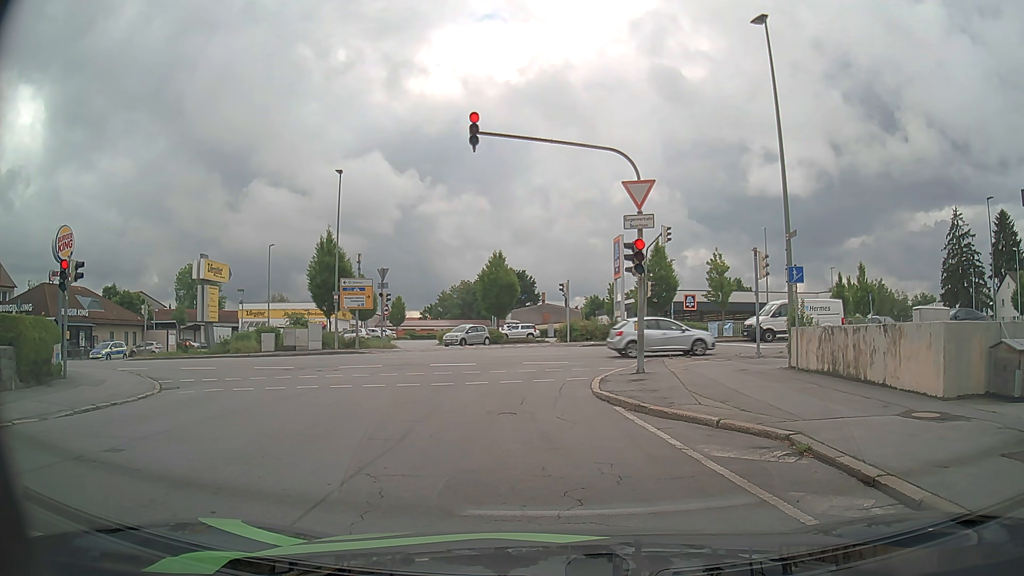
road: residential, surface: asphalt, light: Day
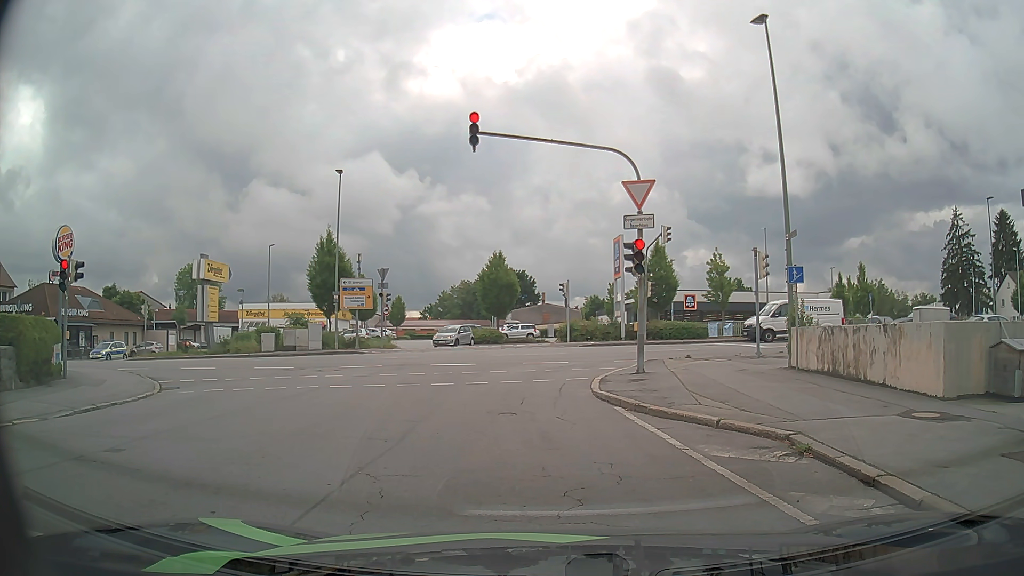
(0.0, 0.0) m; 0°
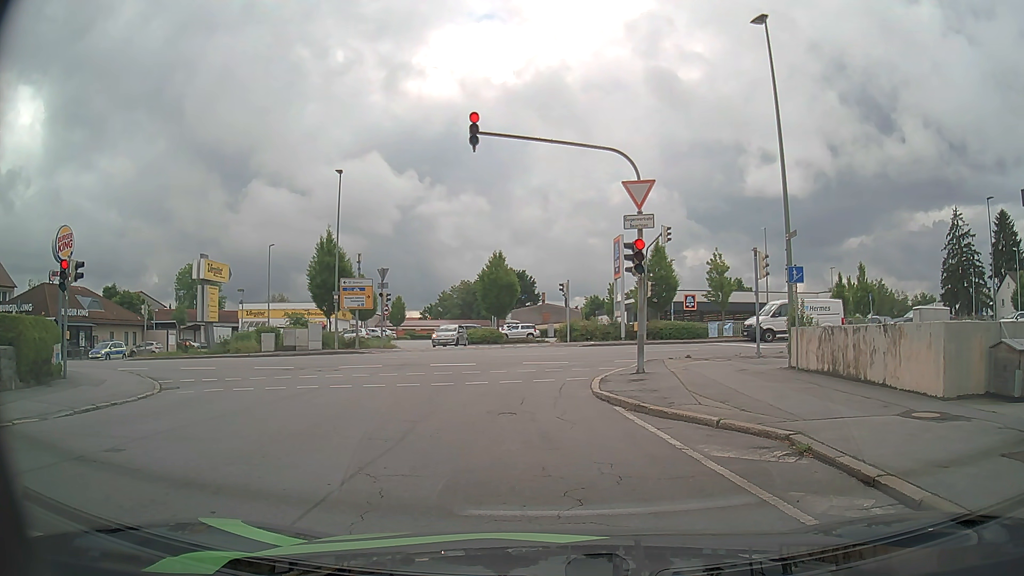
(0.0, 0.0) m; 0°
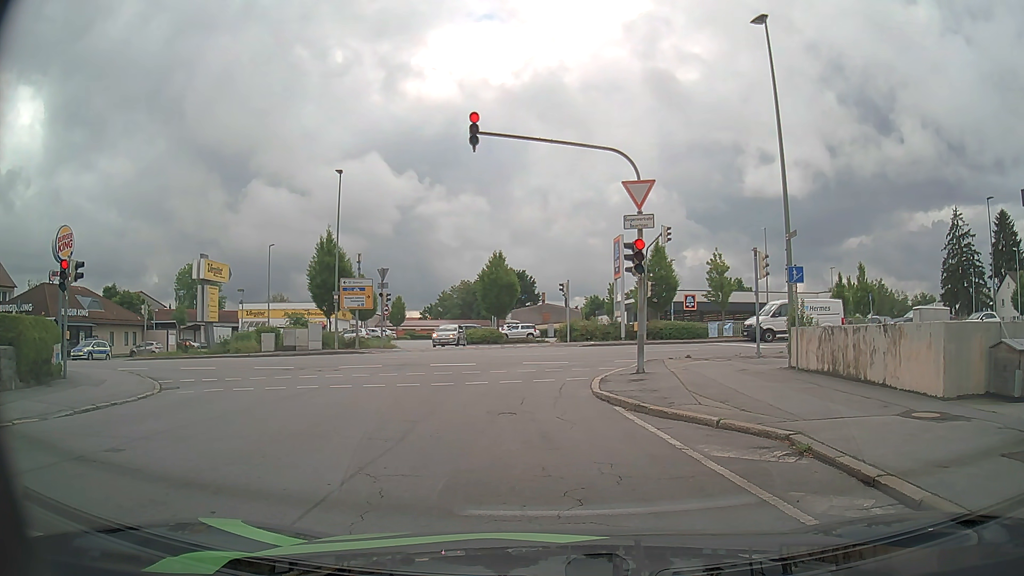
(0.0, 0.0) m; 0°
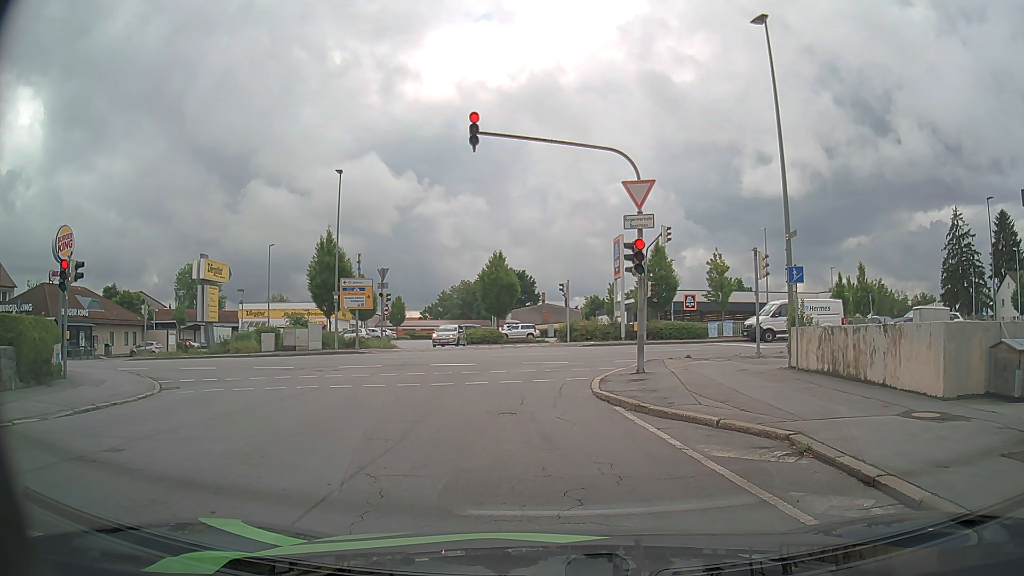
(0.0, 0.0) m; 0°
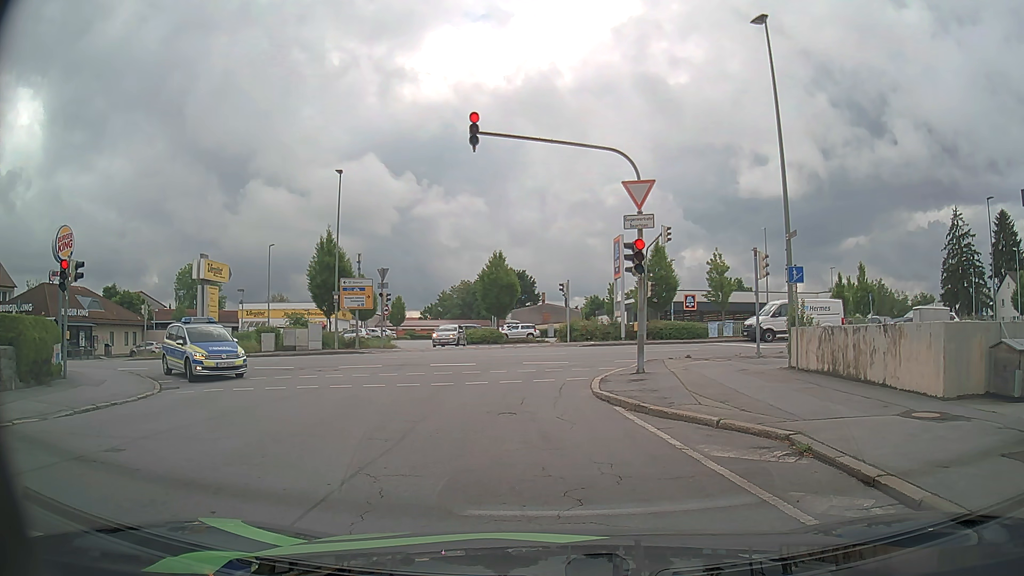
(0.0, 0.0) m; 0°
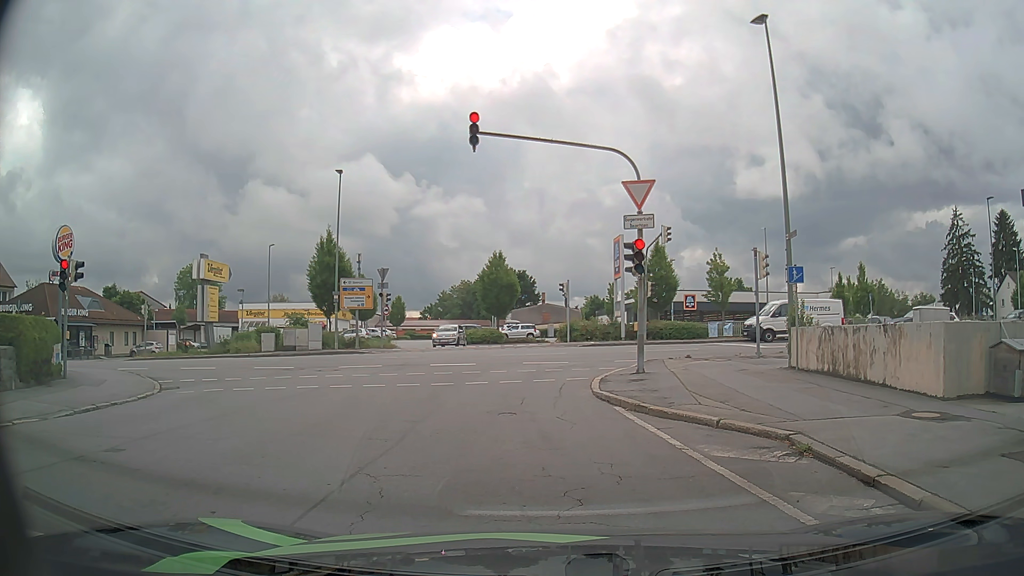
(0.0, 0.0) m; 0°
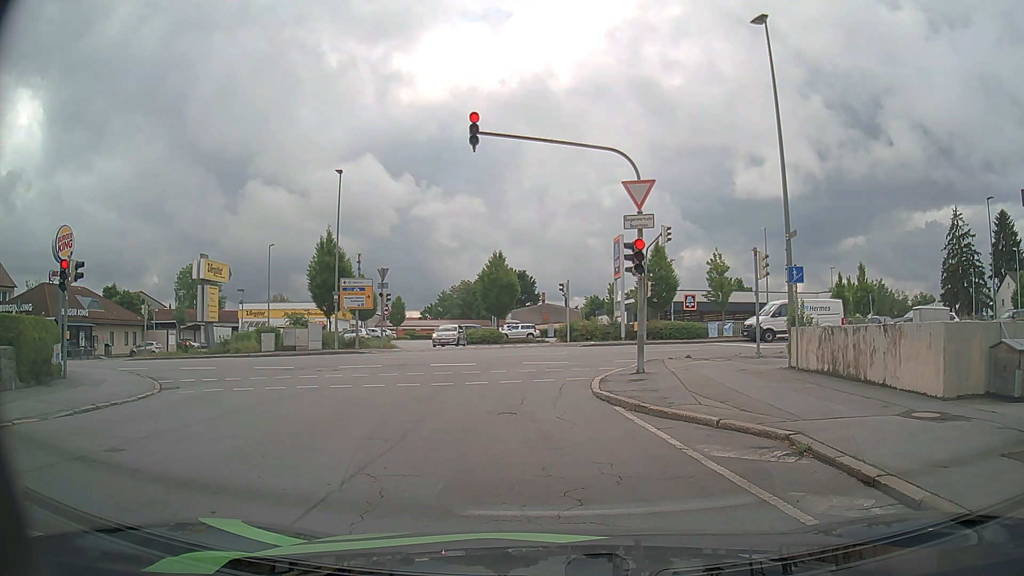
(0.0, 0.0) m; 0°
(-1, +10) (-1, +20) (+5, +27) (+15, +29) (+25, +31) (+35, +31) (+45, +32) (+55, +33) (+65, +33) (+75, +33) m
